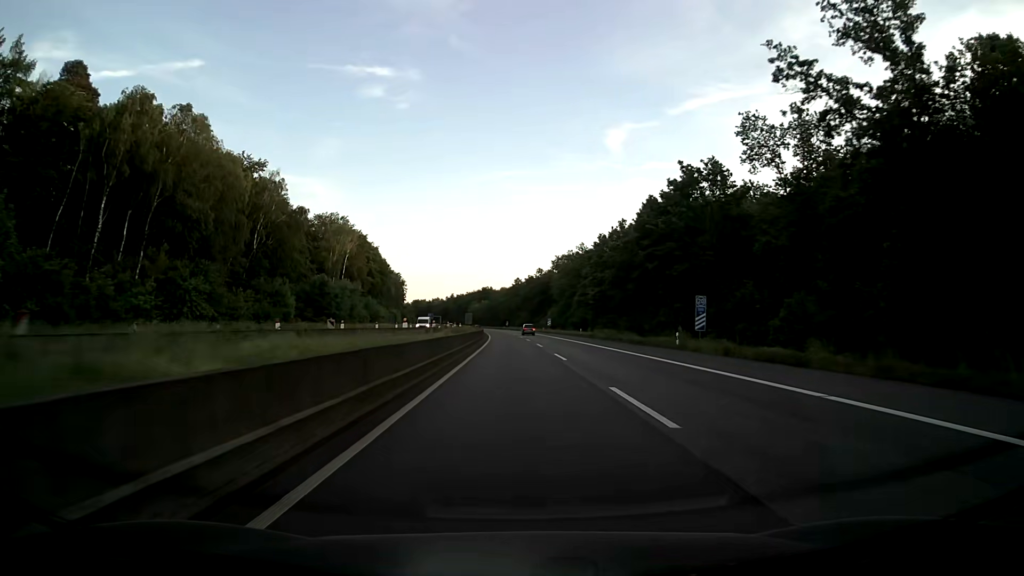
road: motorway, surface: asphalt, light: Day
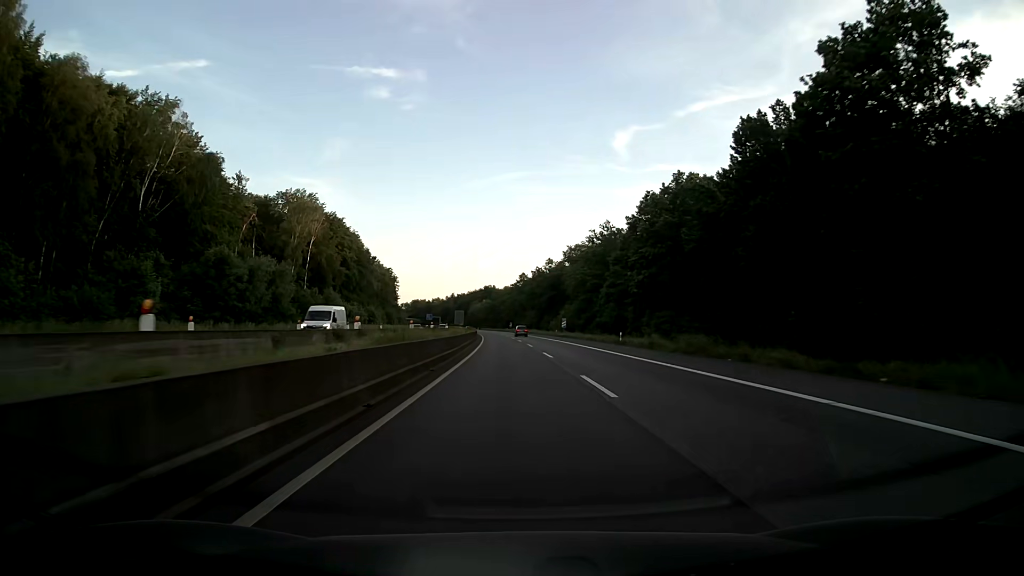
(-0.1, +31.7) m; 0°
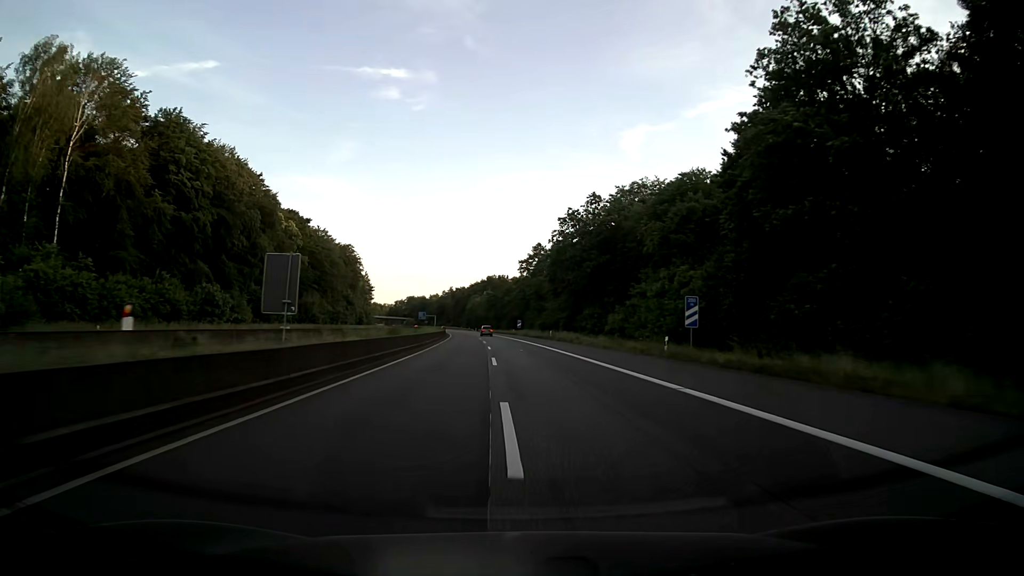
(-0.1, +79.2) m; -1°
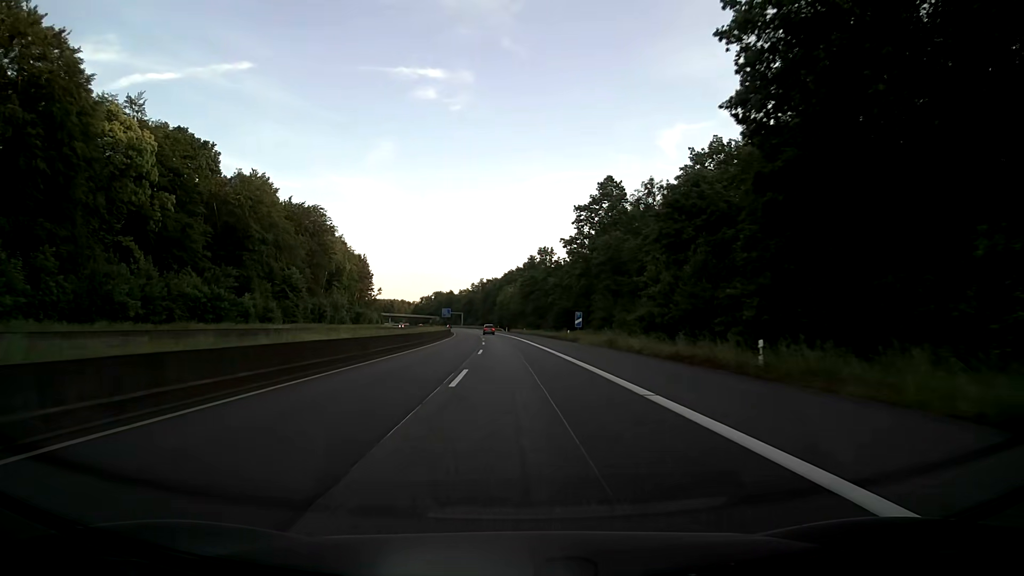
(-1.7, +63.3) m; -3°
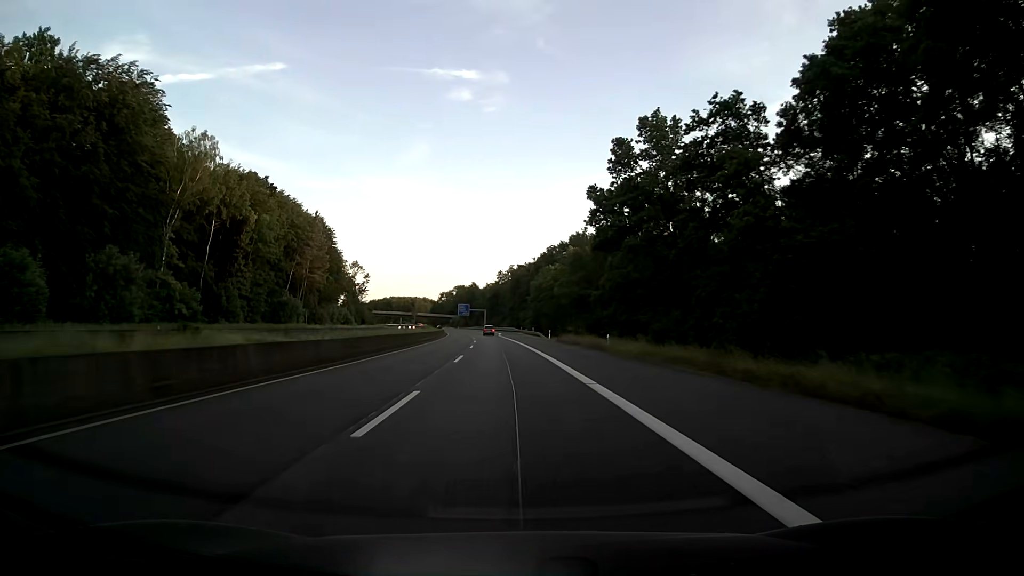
(-2.3, +79.2) m; -3°
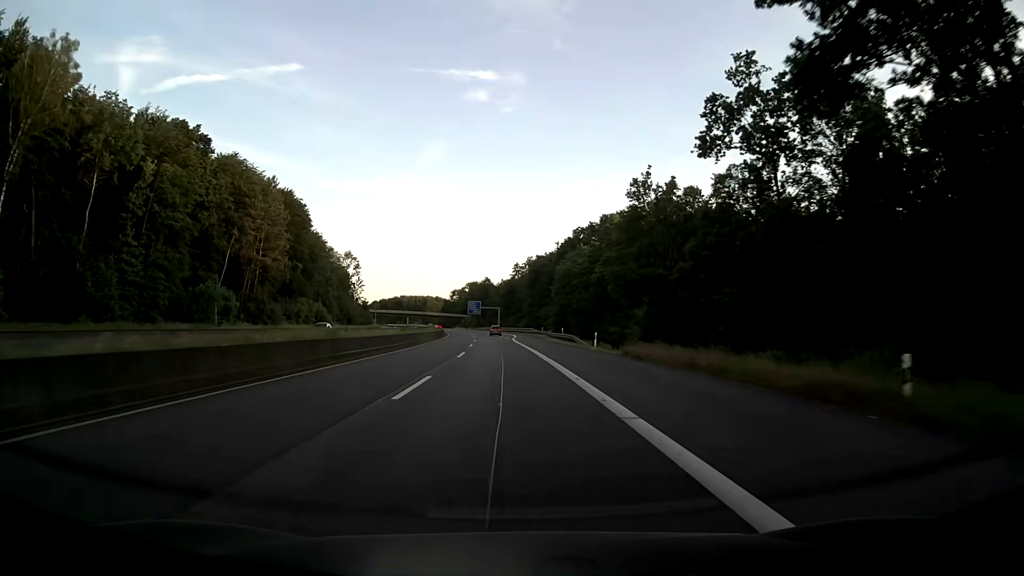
(-0.5, +31.7) m; -2°
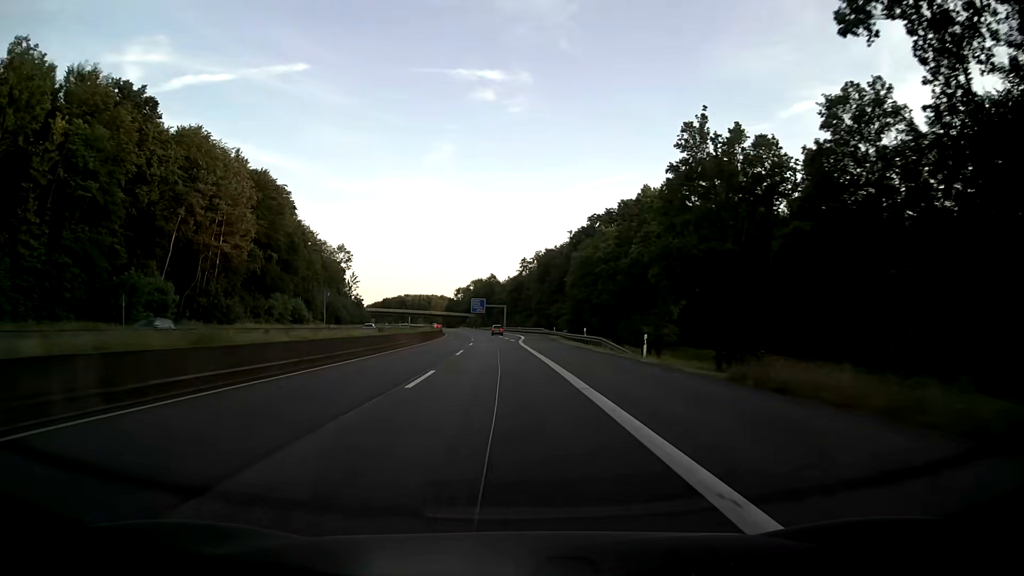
(-0.1, +15.9) m; 0°
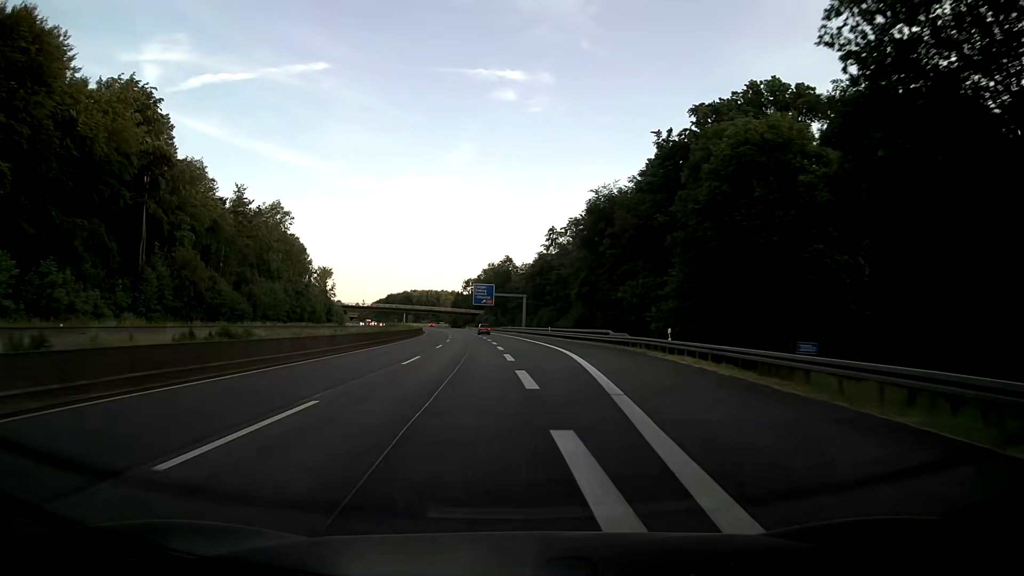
(-1.3, +63.4) m; -2°
(0, +10) (0, +20) (0, +30) (0, +40) (-1, +50) (-1, +60) (-2, +70) (-2, +80) (-3, +90) (-4, +100) m
